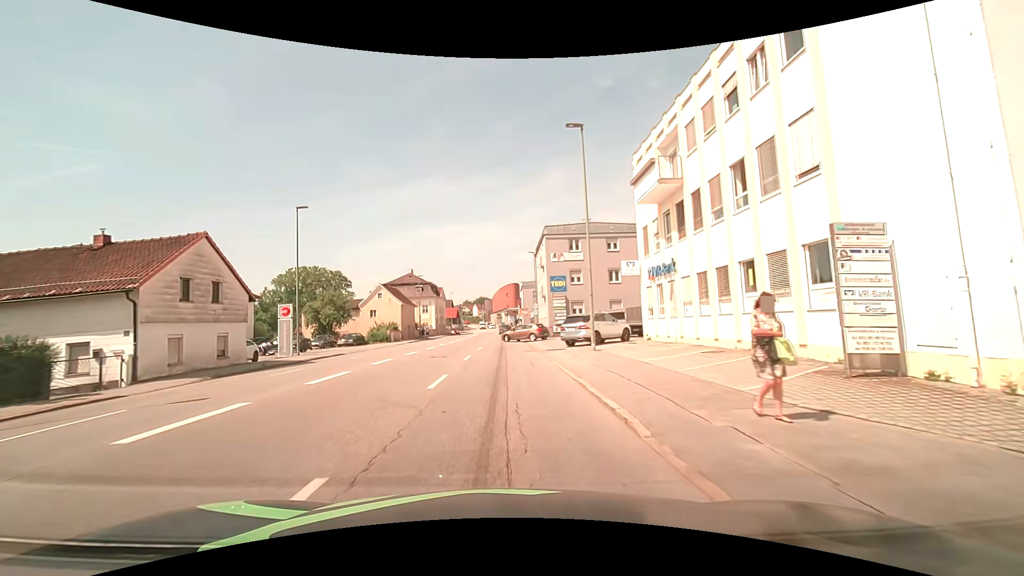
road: tertiary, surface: asphalt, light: Day
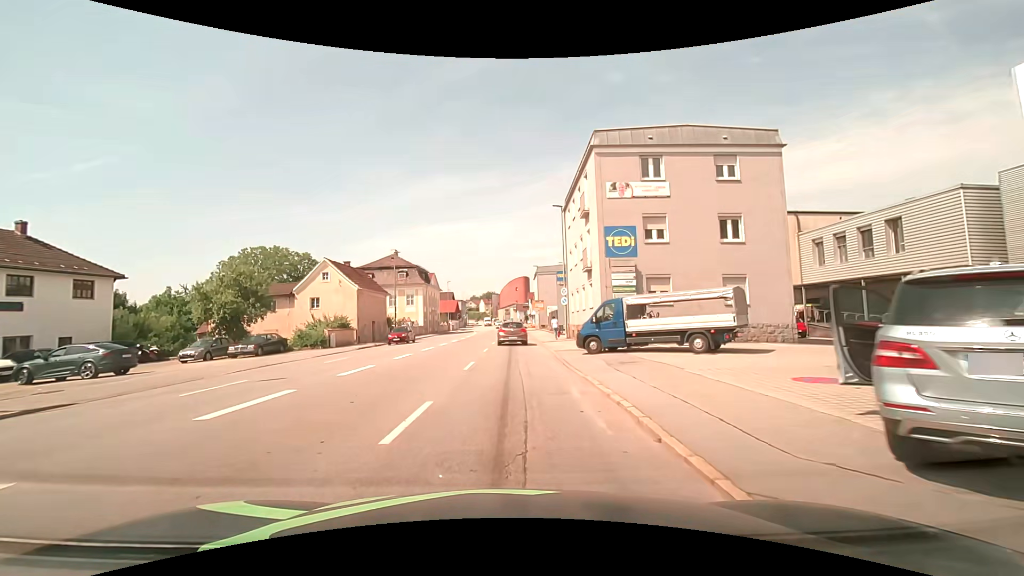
(-0.3, +22.8) m; -1°
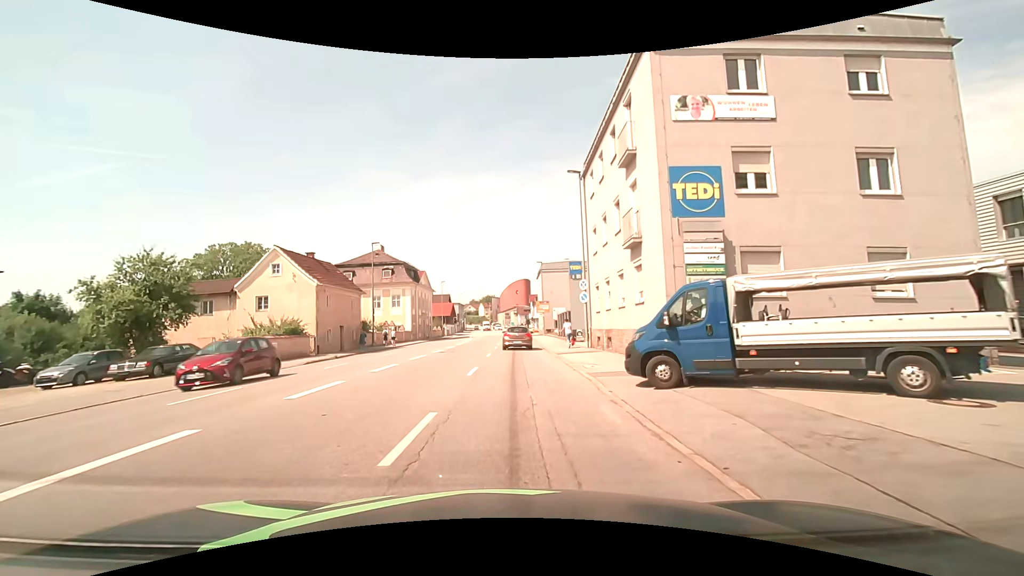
(-0.1, +9.5) m; 0°
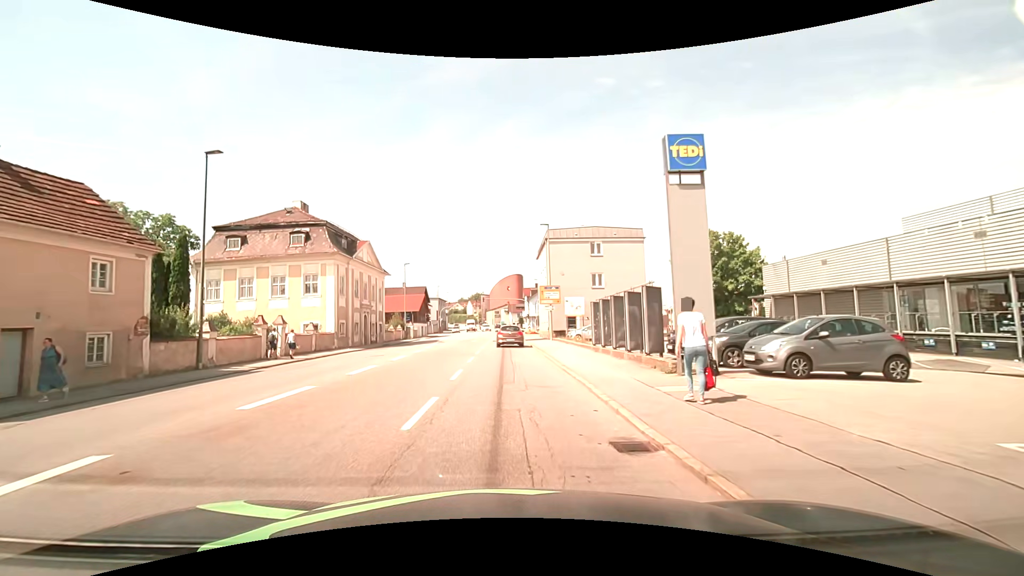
(+0.3, +25.6) m; 0°
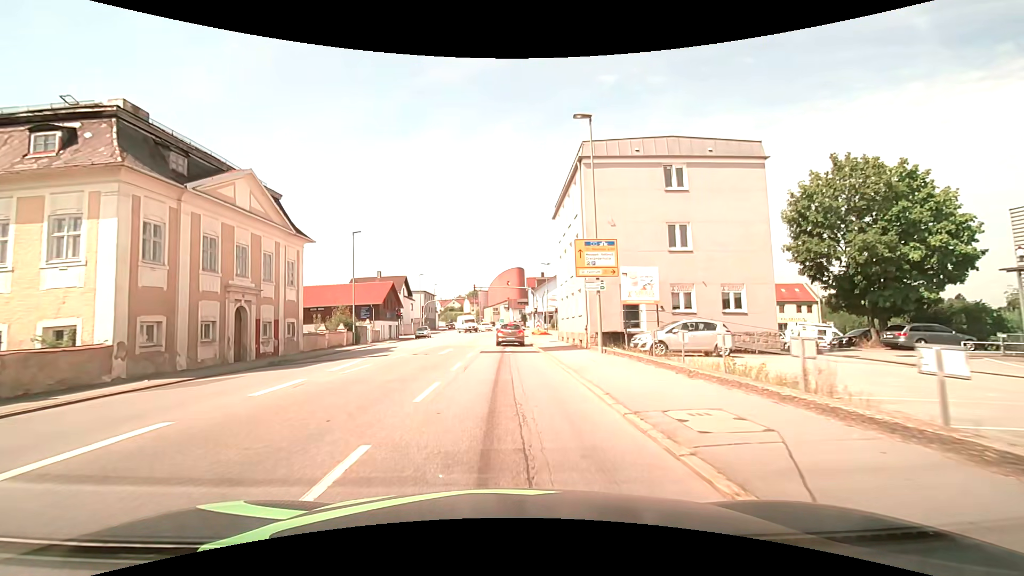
(+0.2, +22.3) m; +1°
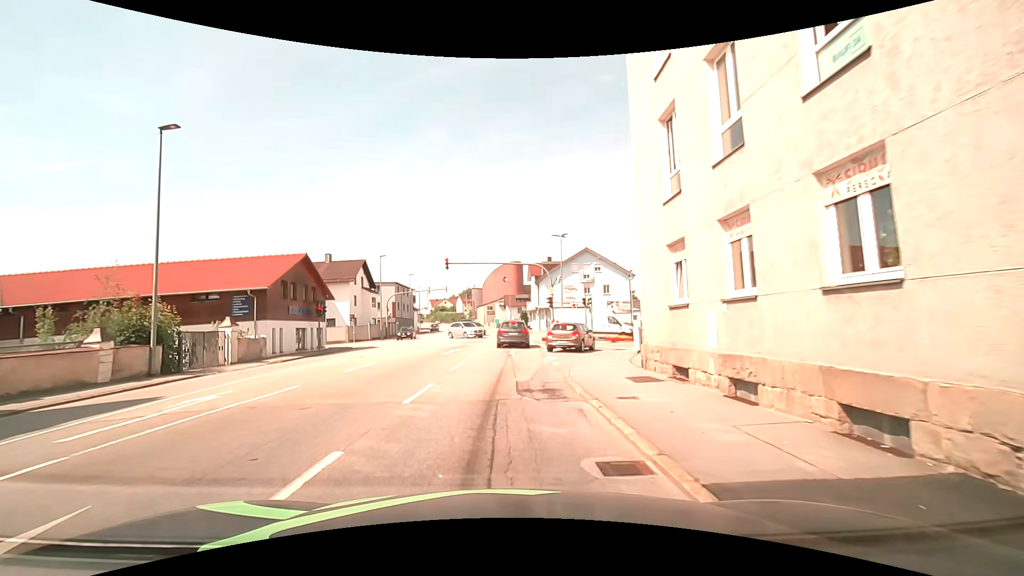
(-0.2, +24.2) m; 0°
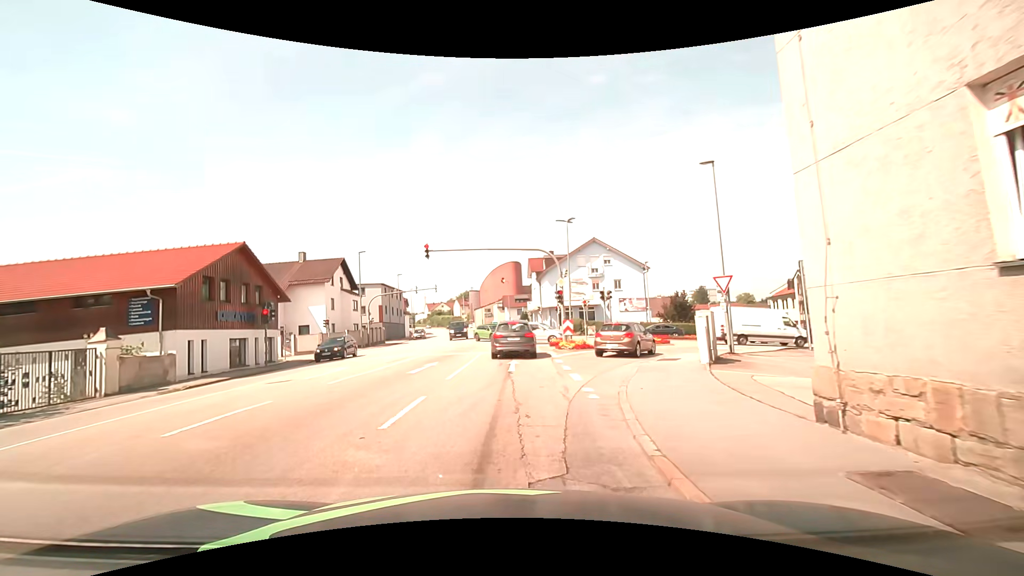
(0.0, +7.6) m; +1°
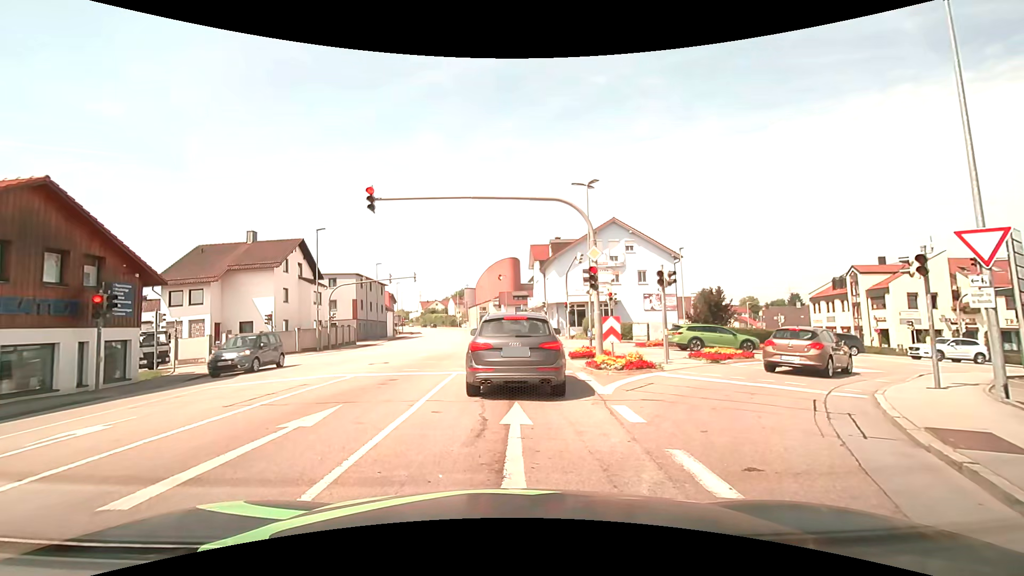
(-0.2, +10.9) m; 0°
(0, +10) (0, +20) (0, +30) (-1, +40) (-1, +50) (-2, +60) (-3, +70) (-5, +80) (-6, +90) (-8, +100) m
